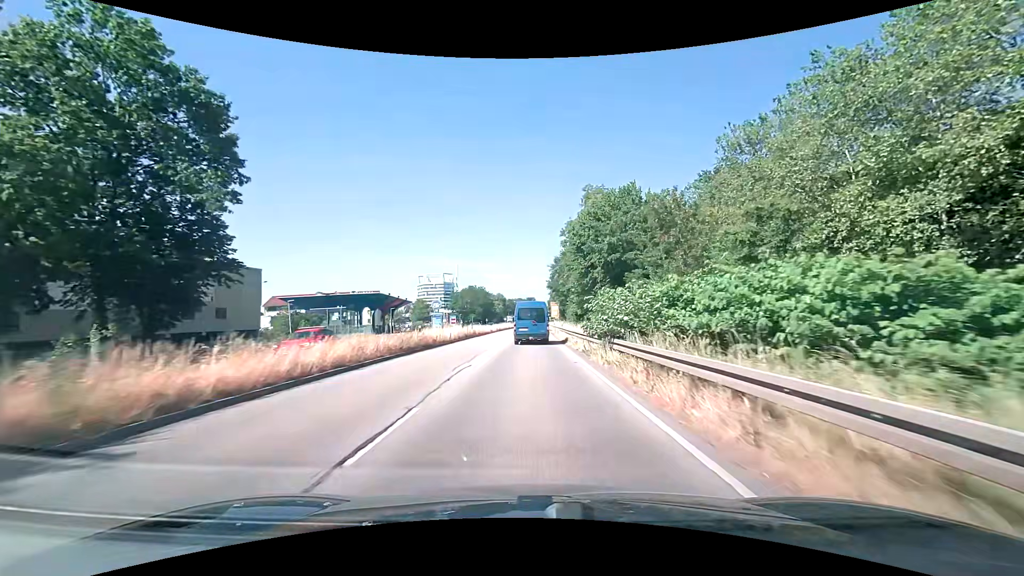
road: primary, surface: asphalt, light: Day
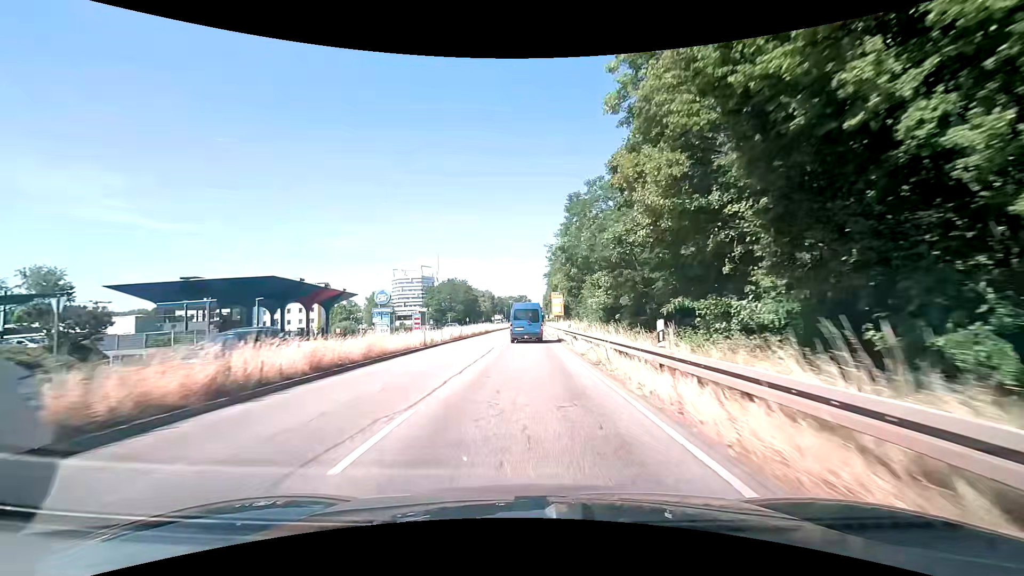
(+0.3, +36.4) m; 0°
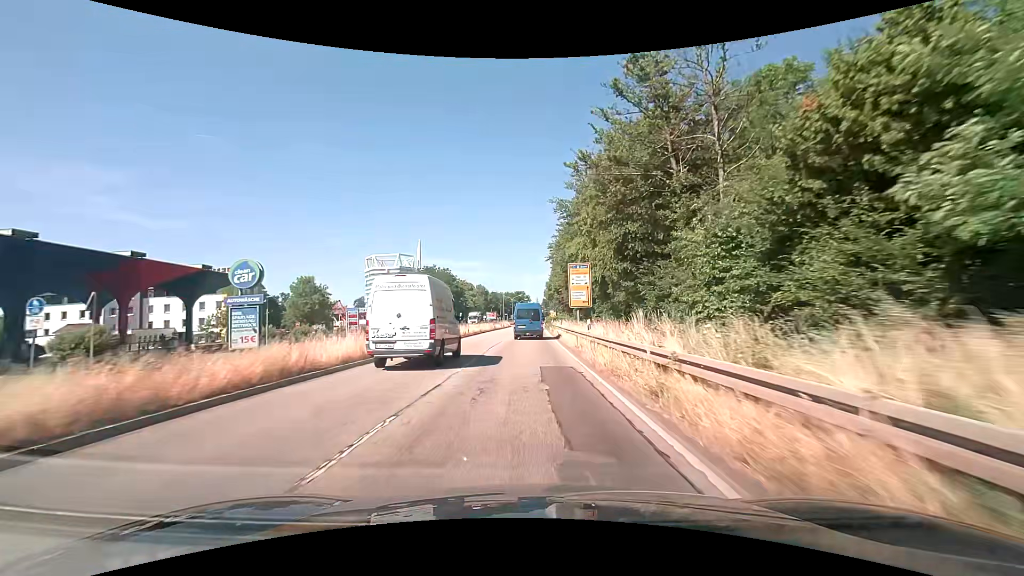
(+0.6, +36.5) m; +1°
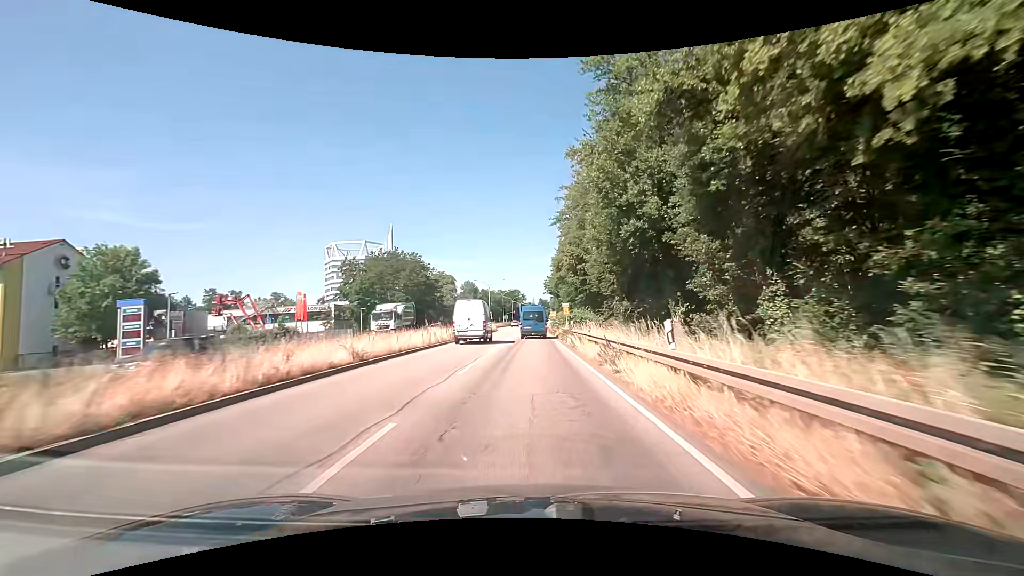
(+0.3, +36.7) m; 0°
(0, +10) (0, +20) (0, +30) (0, +40) (+1, +50) (+1, +60) (+1, +70) (+1, +80) (+1, +90) (+2, +100) m
